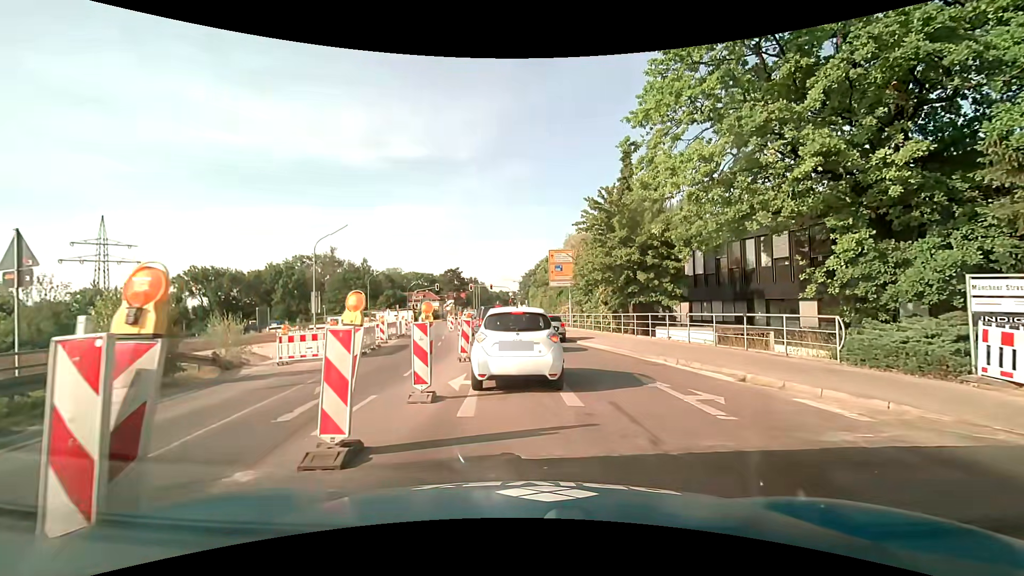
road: secondary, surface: asphalt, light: Day
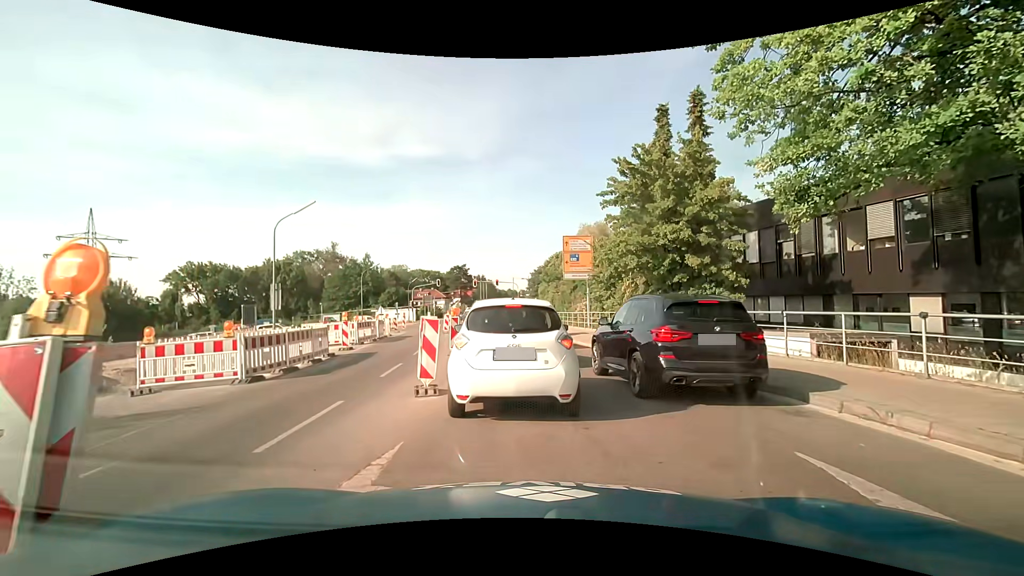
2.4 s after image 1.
(-0.1, +6.8) m; -1°
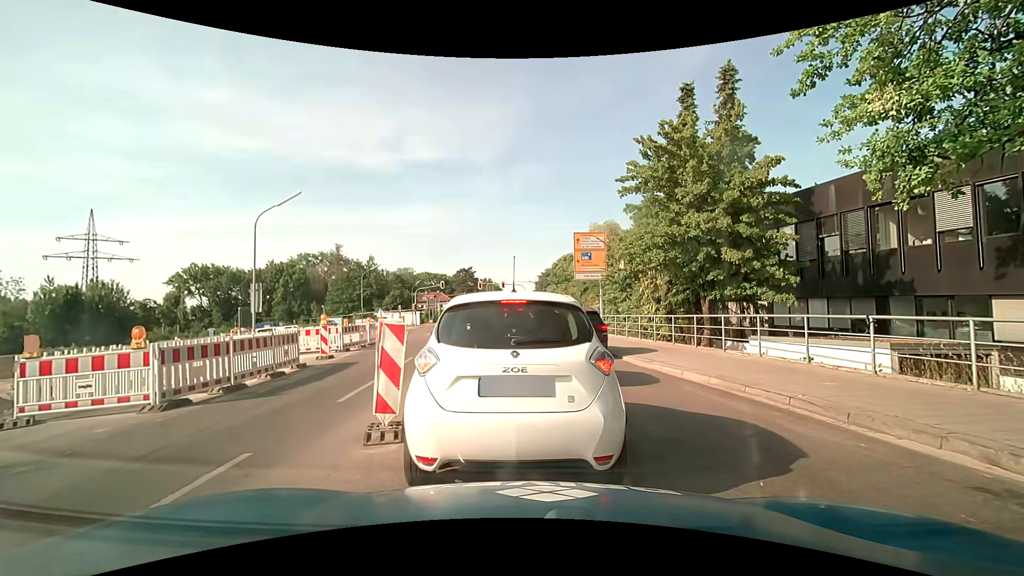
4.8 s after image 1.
(0.0, +2.7) m; -2°
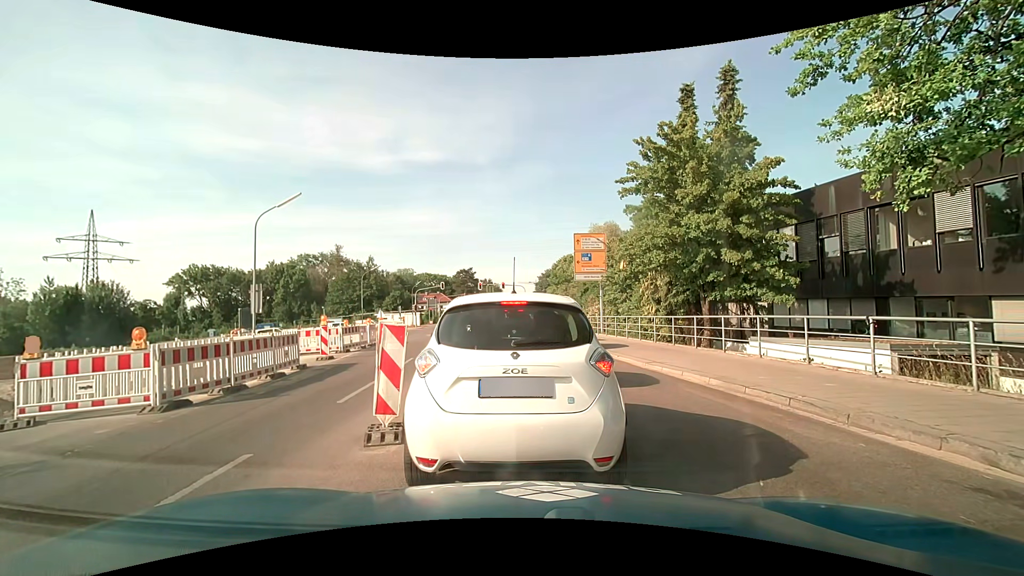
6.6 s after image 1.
(0.0, +0.1) m; 0°
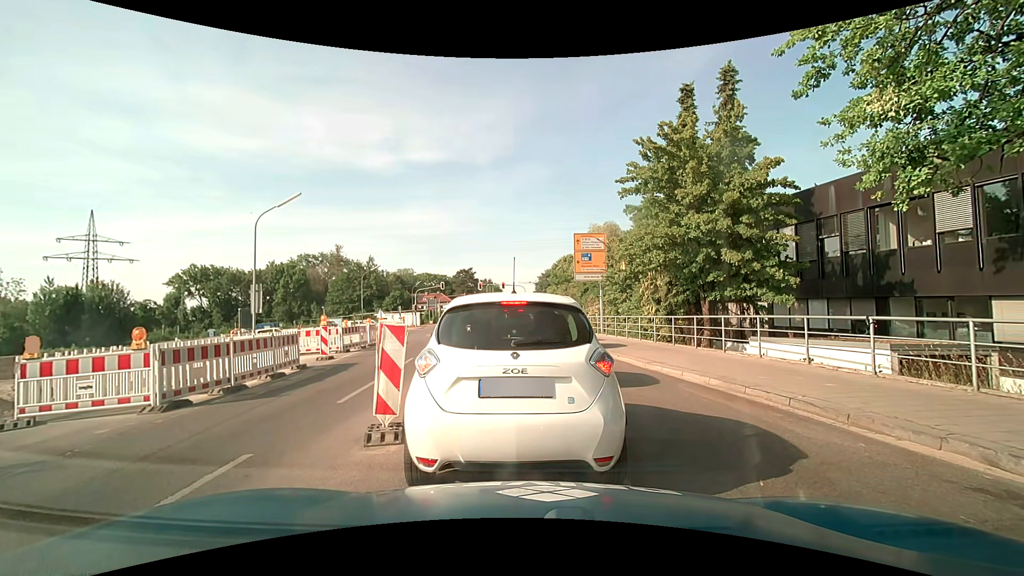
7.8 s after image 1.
(0.0, 0.0) m; 0°
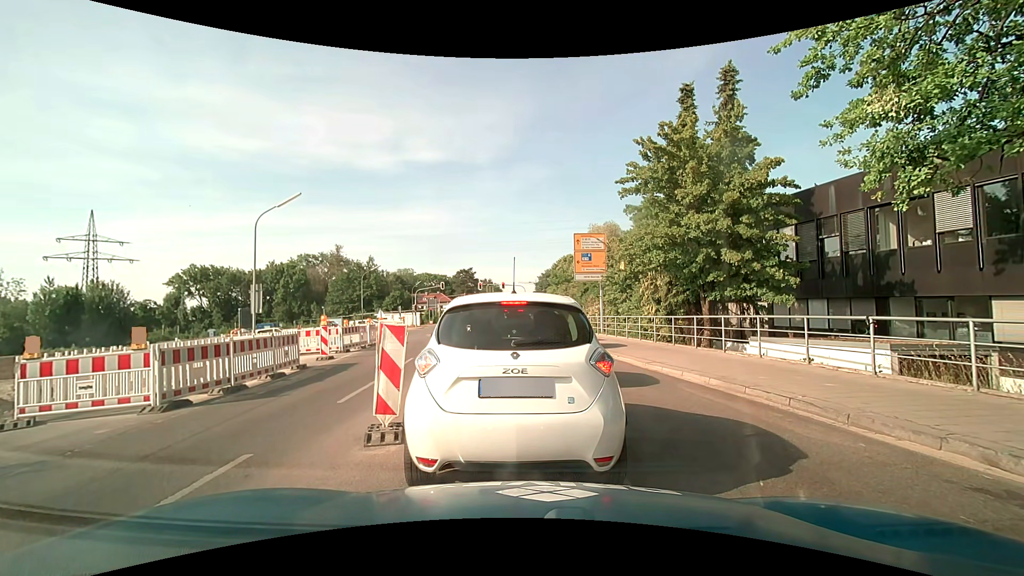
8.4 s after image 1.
(0.0, 0.0) m; 0°
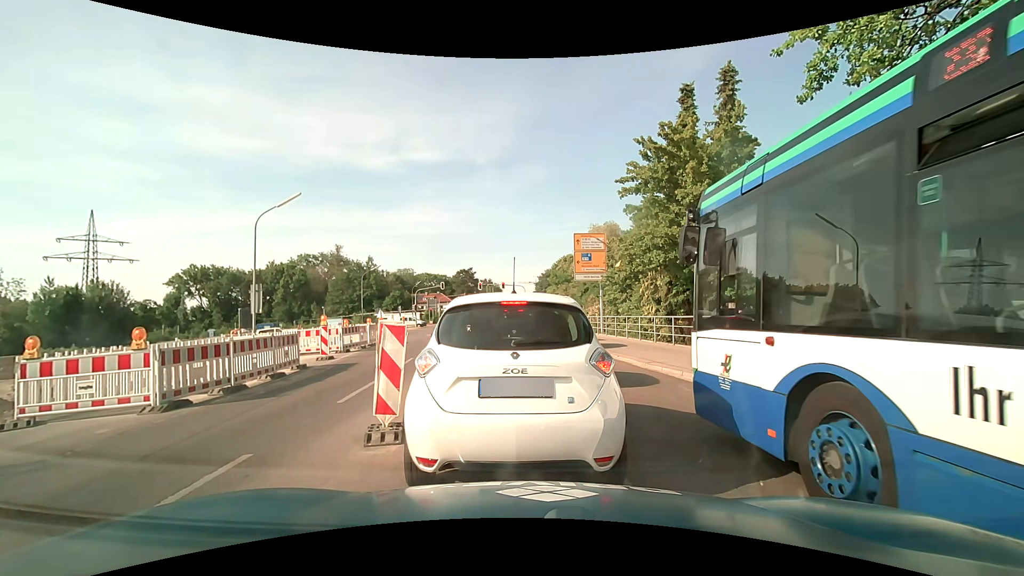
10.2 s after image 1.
(0.0, 0.0) m; 0°
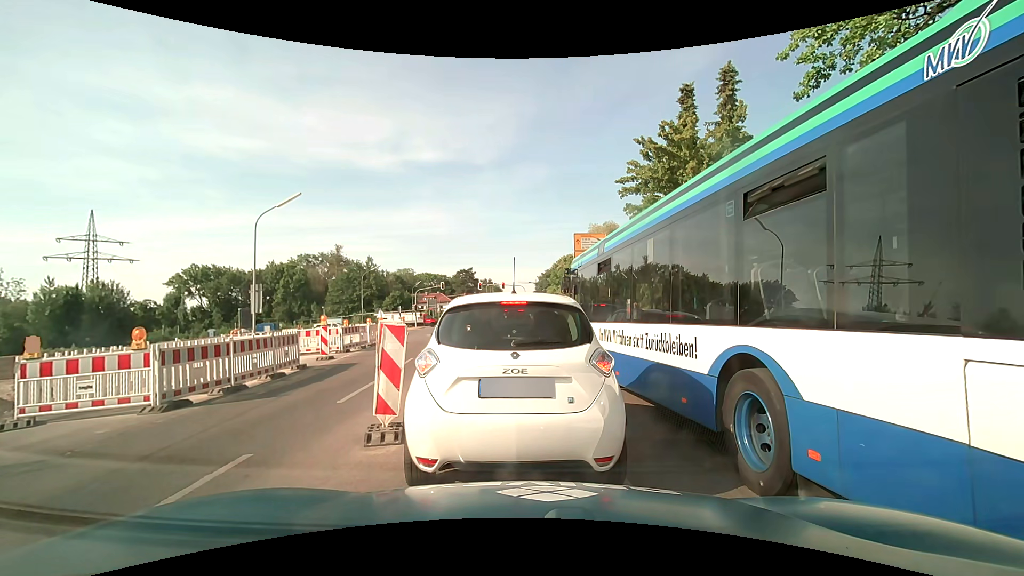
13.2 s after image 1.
(0.0, 0.0) m; 0°
